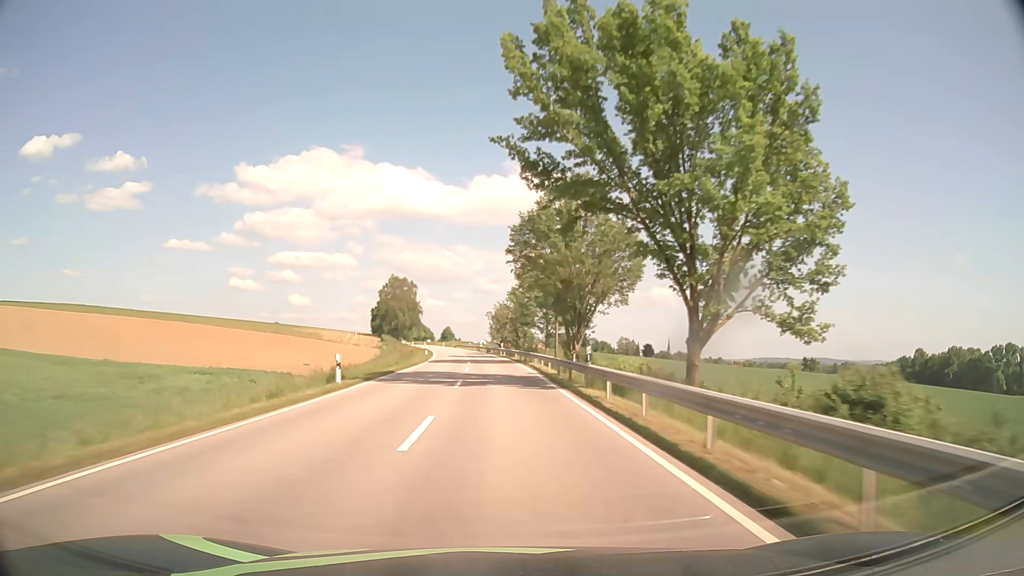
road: secondary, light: Day
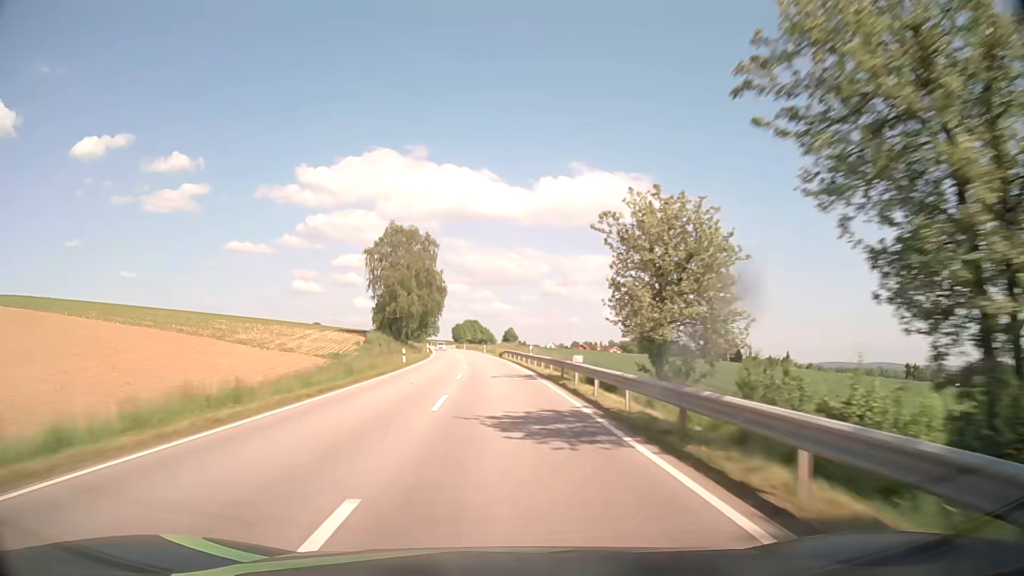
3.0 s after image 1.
(-3.8, +78.9) m; -6°
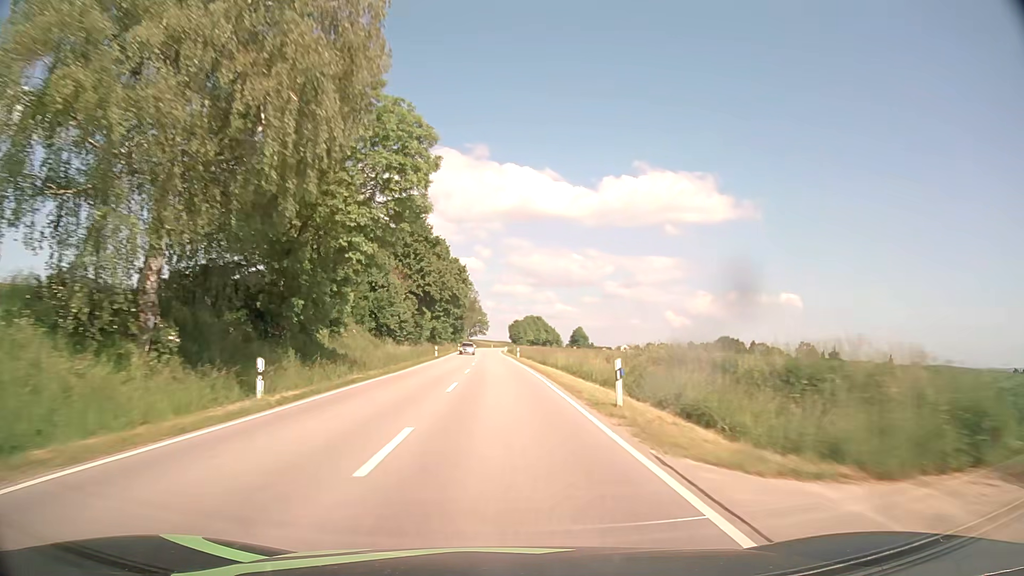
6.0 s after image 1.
(-3.9, +78.8) m; -5°
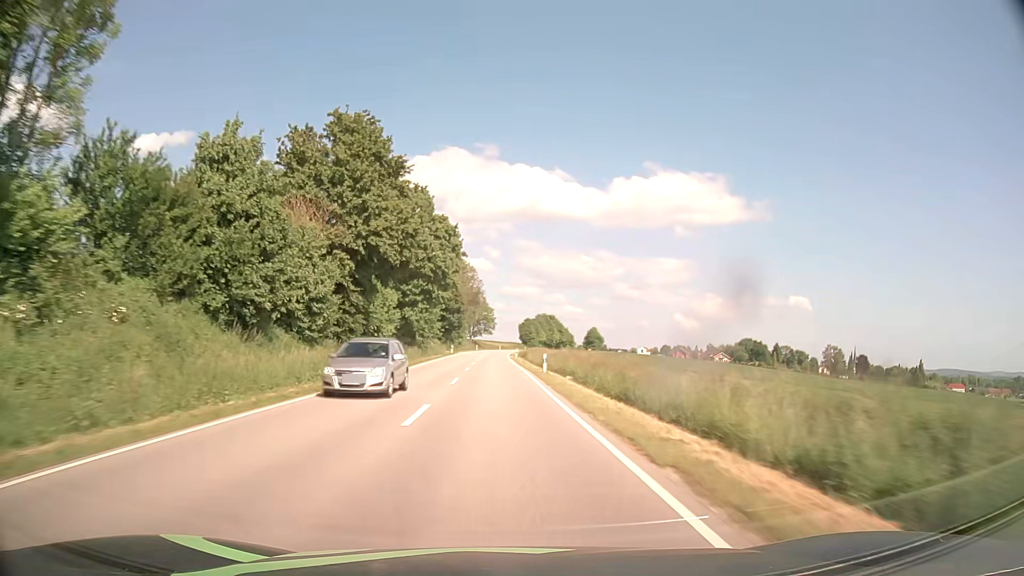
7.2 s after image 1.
(-0.3, +31.6) m; -1°
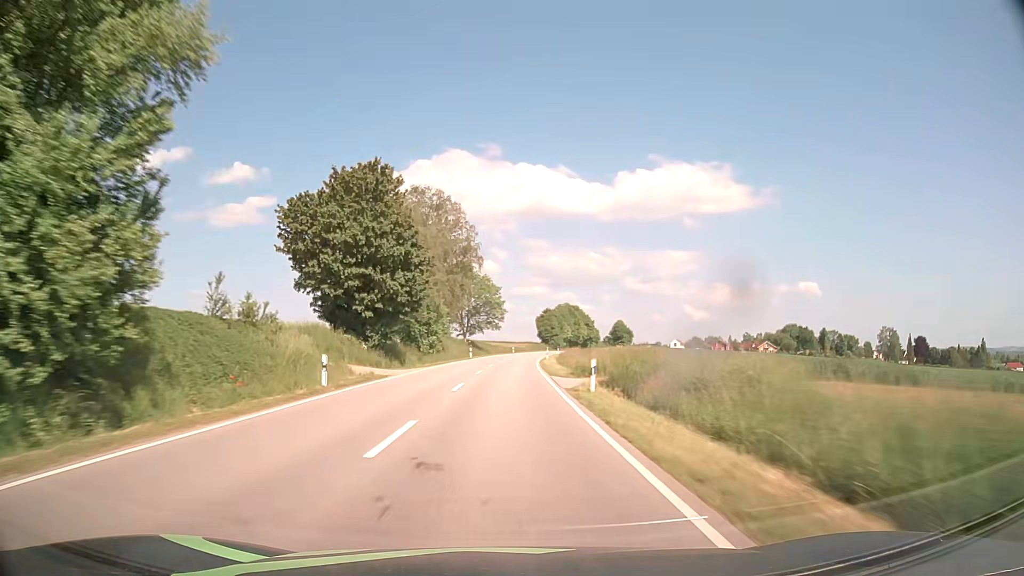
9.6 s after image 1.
(-0.9, +63.2) m; -1°
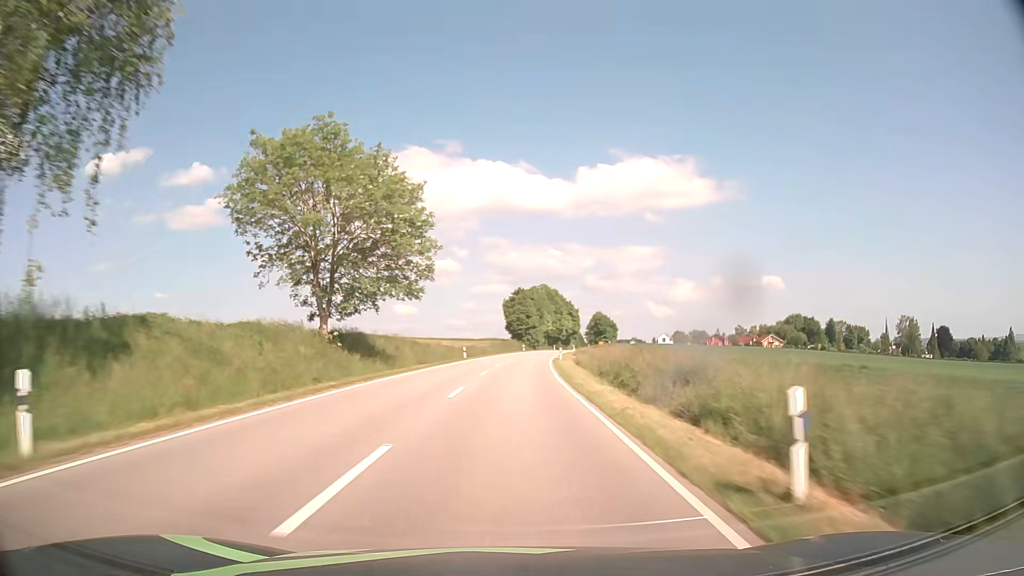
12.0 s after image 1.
(+1.5, +63.2) m; +3°
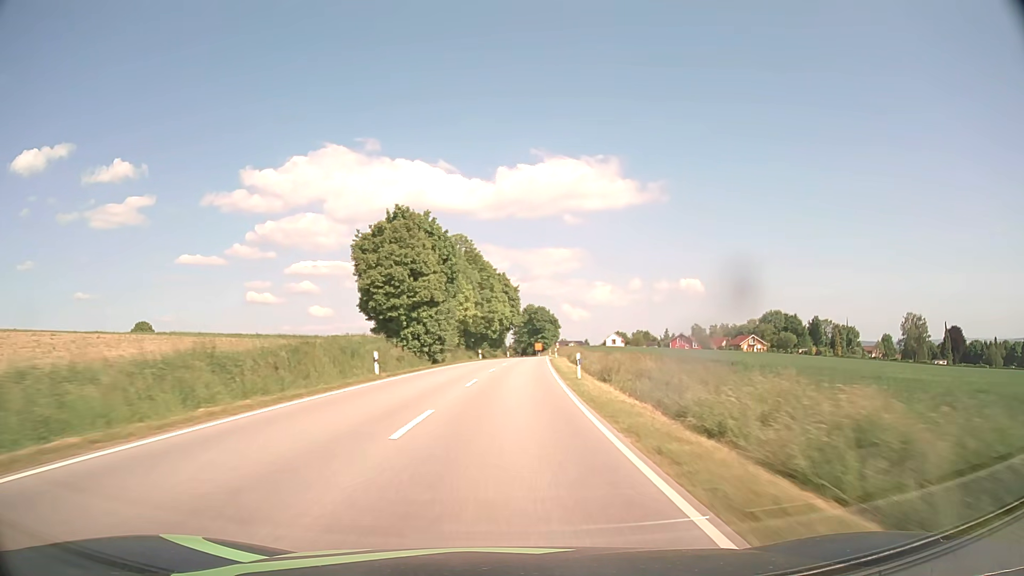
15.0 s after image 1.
(+4.6, +78.7) m; +7°
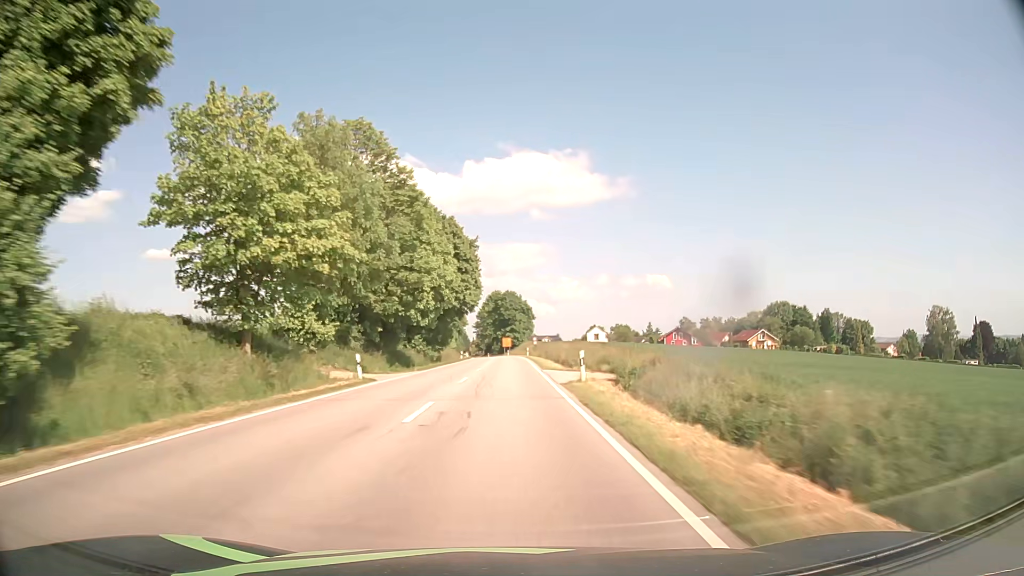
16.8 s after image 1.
(+1.7, +45.6) m; +3°
(0, +10) (0, +20) (0, +30) (0, +40) (0, +50) (0, +60) (0, +70) (0, +80) (0, +90) (-1, +100) m
